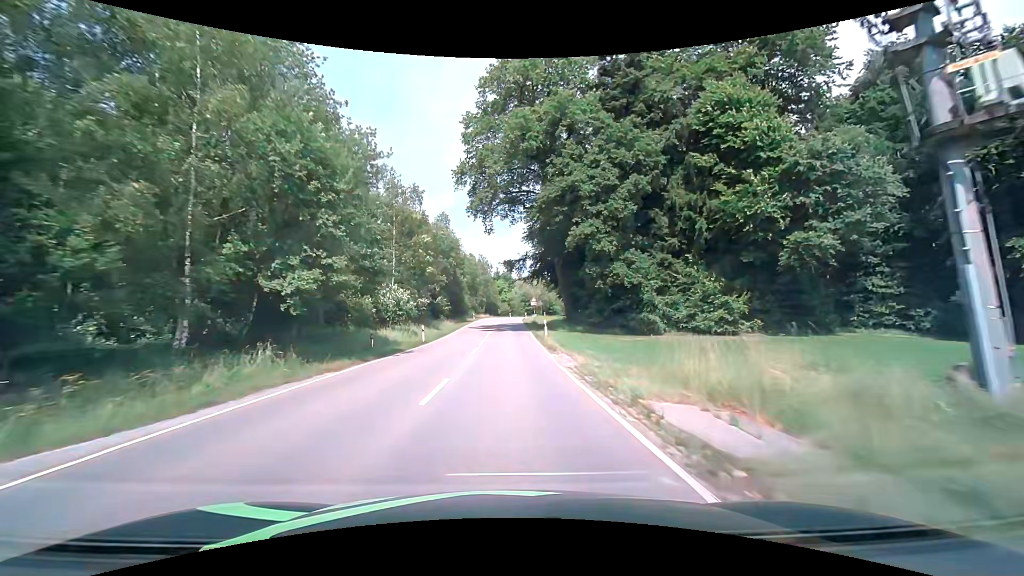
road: tertiary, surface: asphalt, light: Day
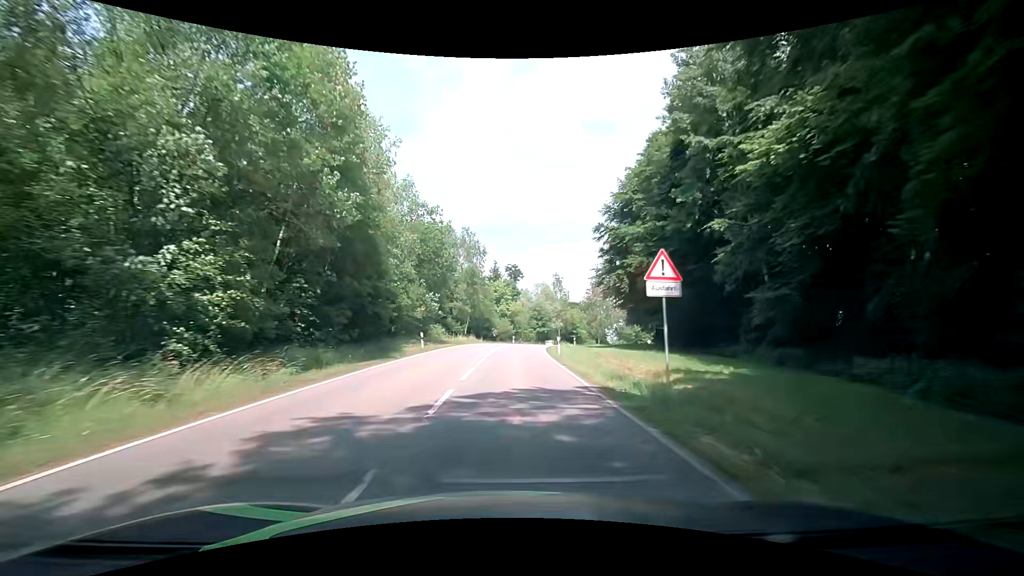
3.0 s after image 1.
(-0.4, +49.6) m; 0°
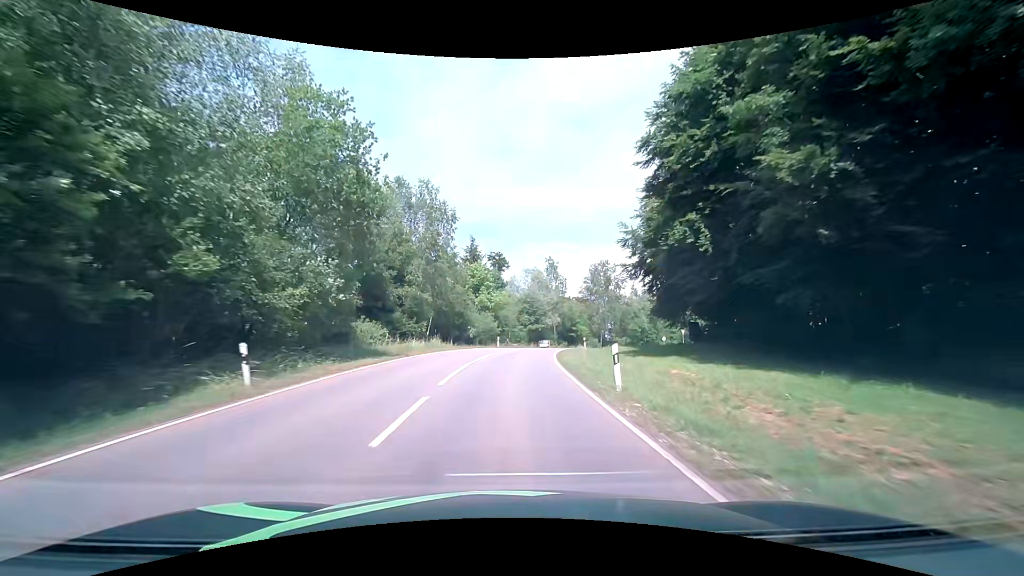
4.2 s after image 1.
(+0.3, +19.2) m; +2°
(0, +10) (+1, +20) (+1, +30) (+3, +40) (+5, +50) (+8, +59) (+12, +68) (+17, +77) (+22, +85) (+28, +93) m
